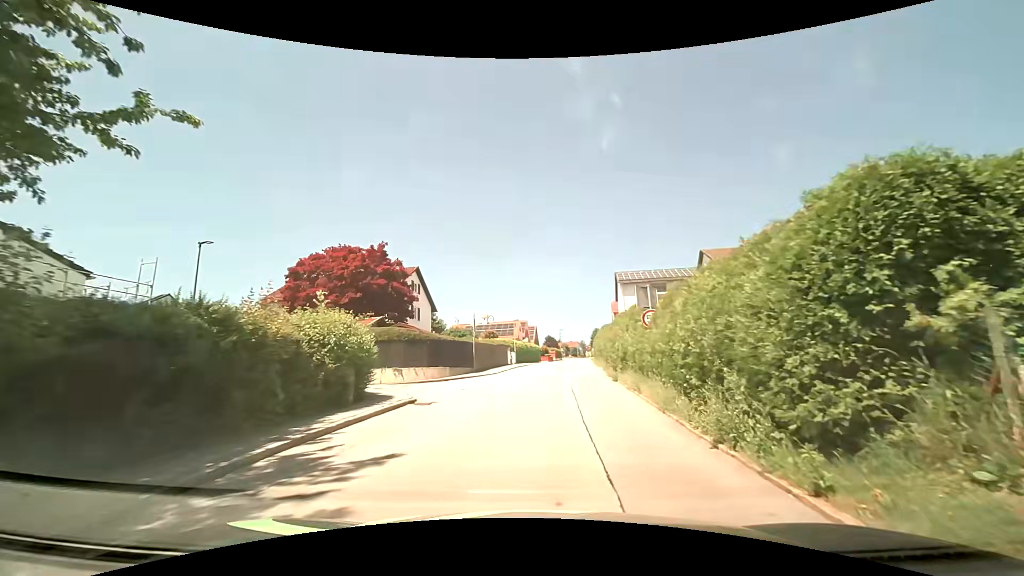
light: Day
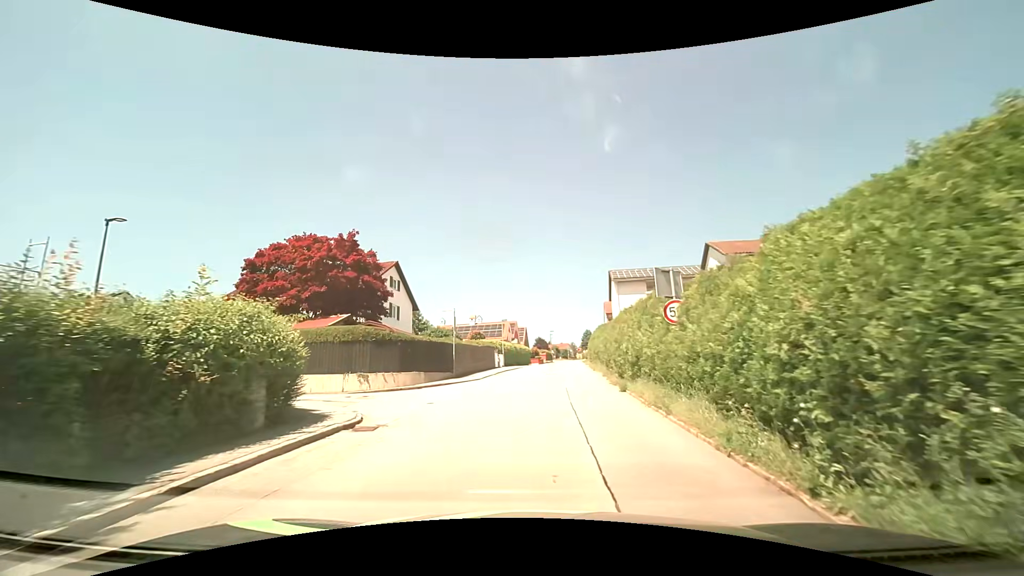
(+0.1, +3.9) m; +3°
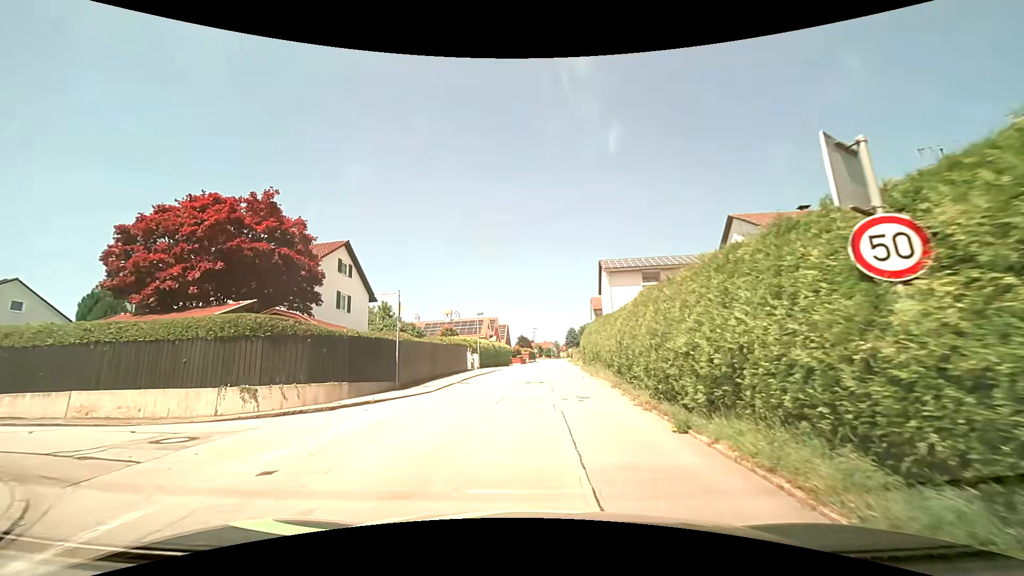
(+0.1, +7.9) m; +1°
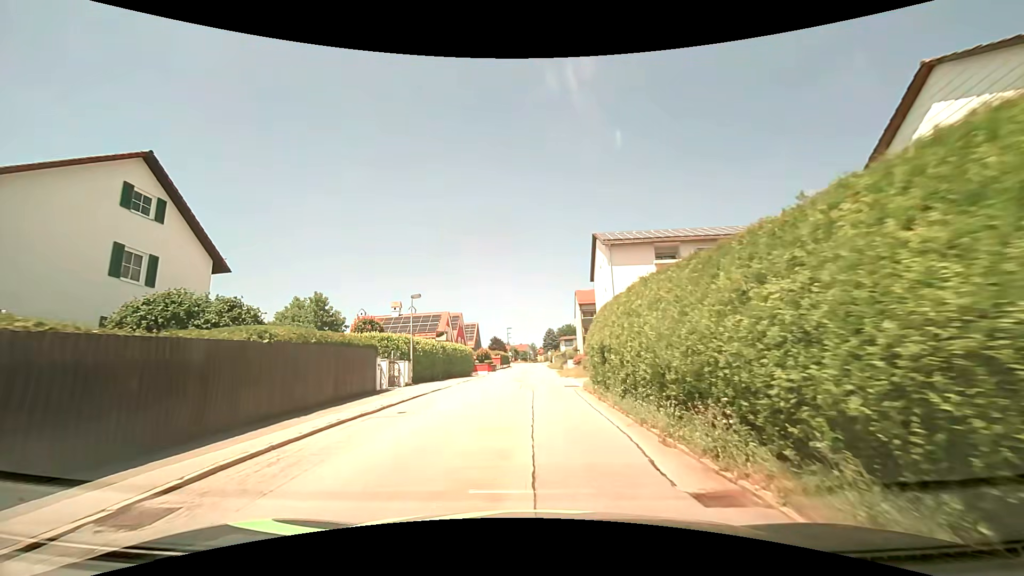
(+0.5, +17.1) m; +2°
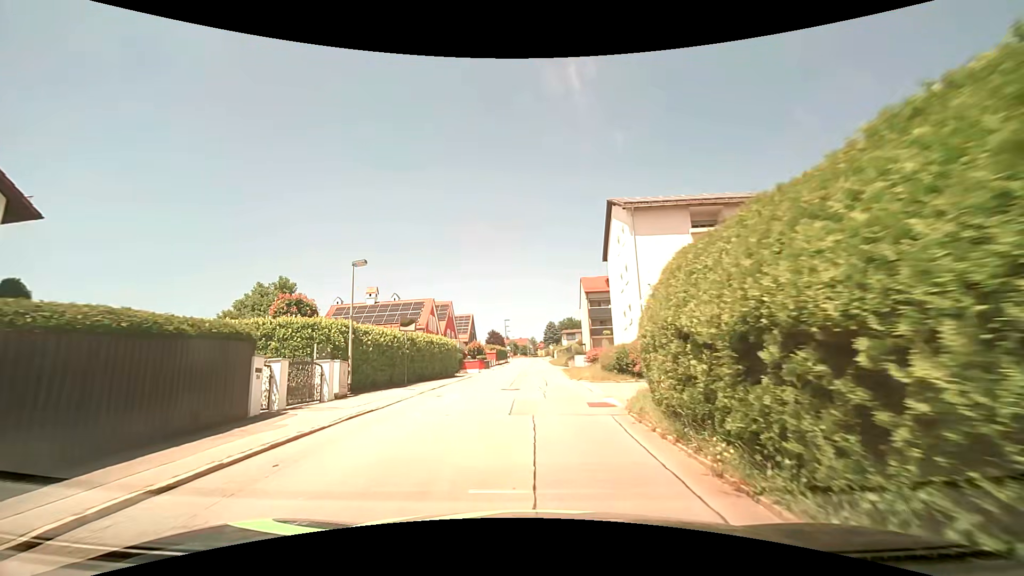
(0.0, +9.4) m; 0°
(0, +10) (0, +20) (0, +30) (0, +40) (0, +50) (0, +60) (0, +70) (0, +80) (0, +90) (0, +100) m
